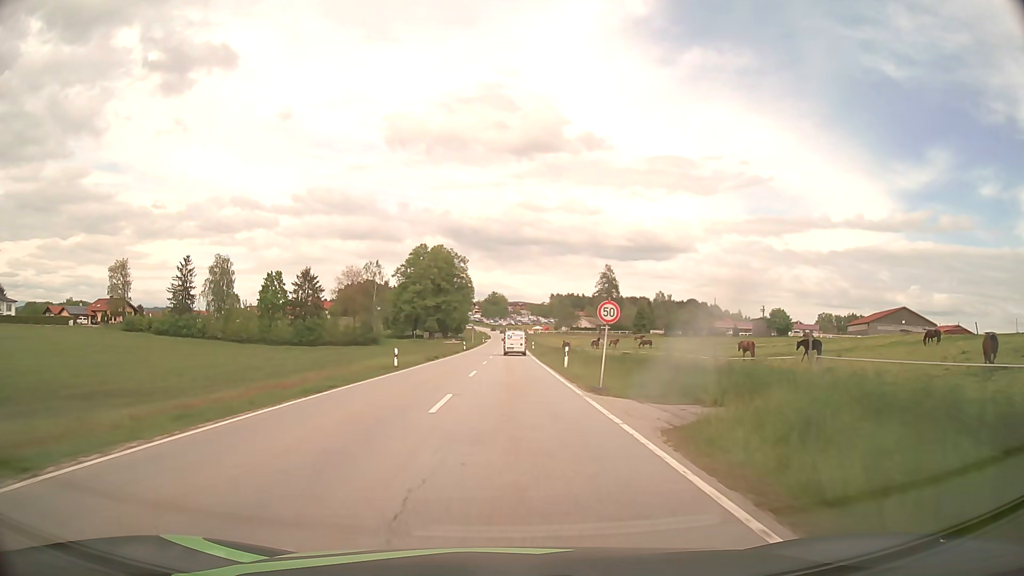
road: secondary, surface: asphalt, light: Day
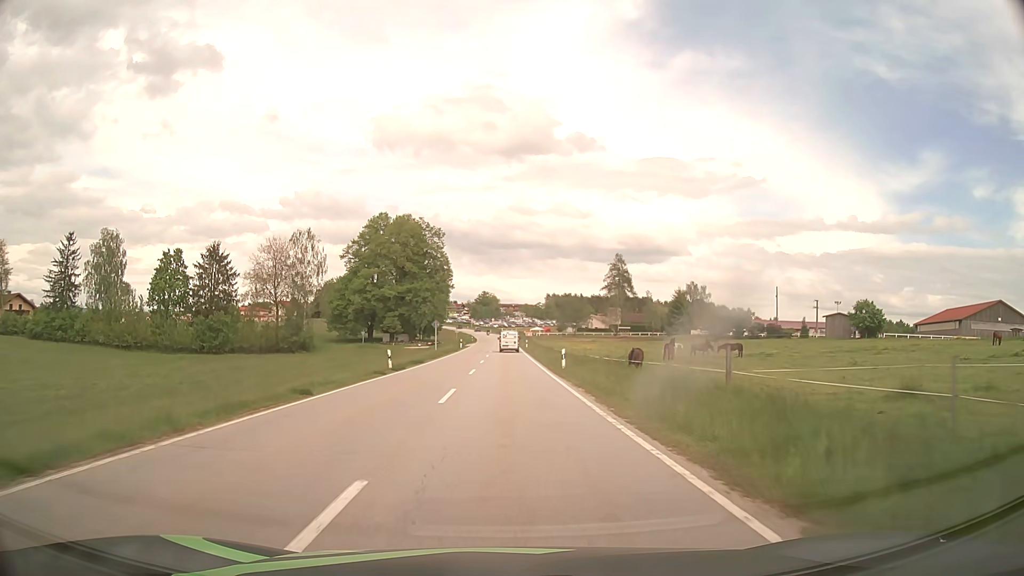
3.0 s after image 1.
(+0.3, +46.6) m; +1°
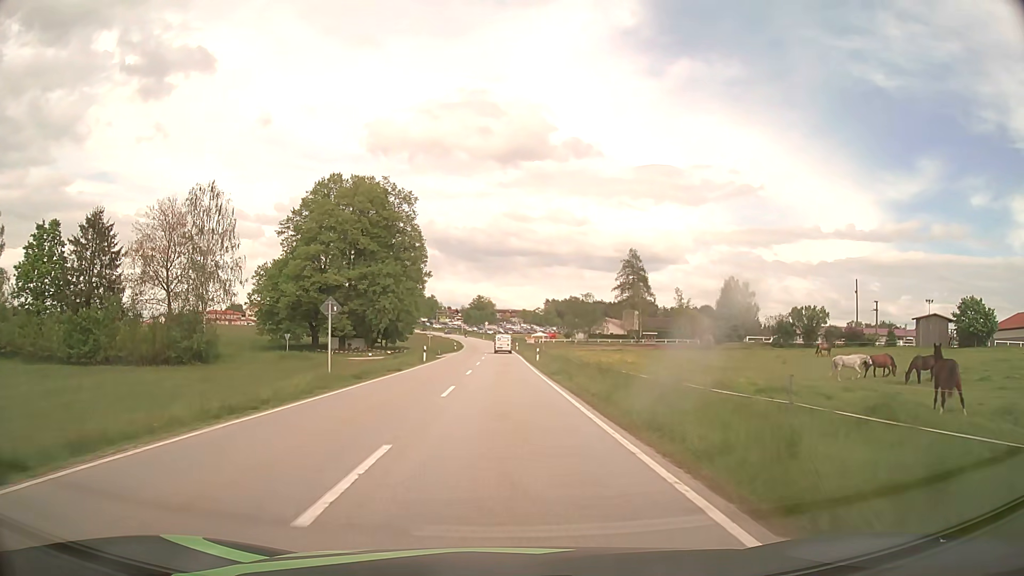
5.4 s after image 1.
(+0.1, +34.2) m; 0°
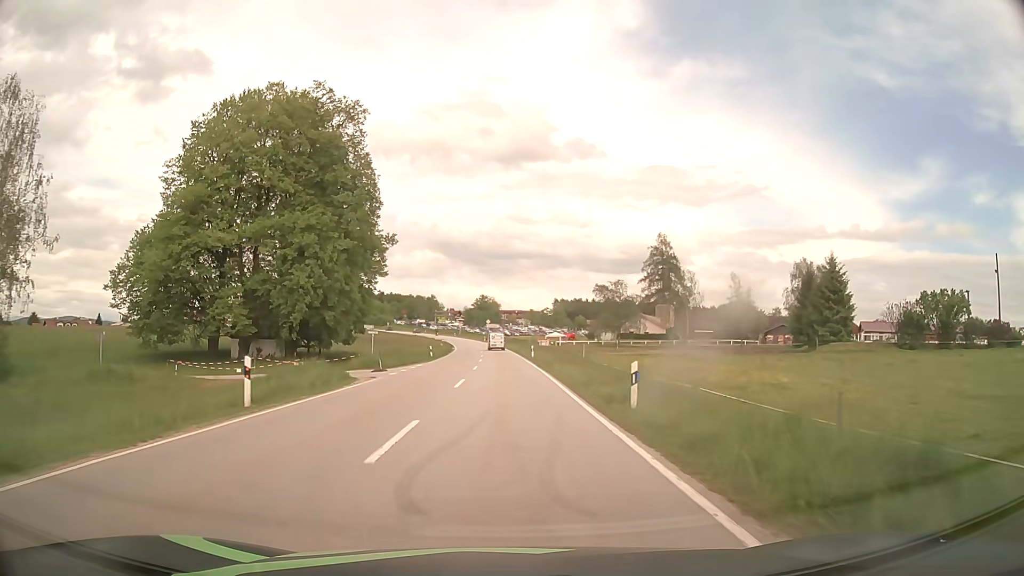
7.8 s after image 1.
(0.0, +34.1) m; 0°
